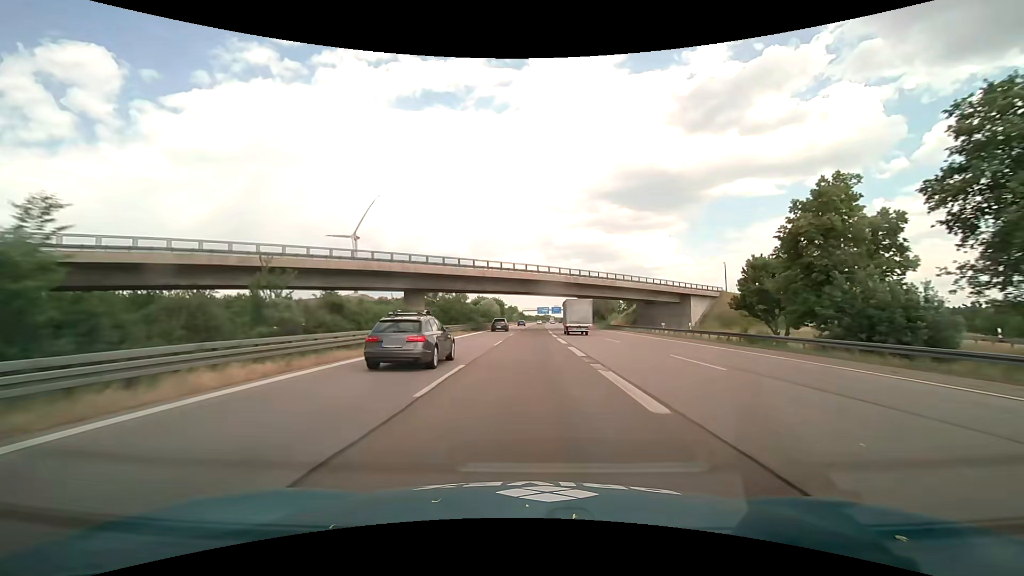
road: motorway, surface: asphalt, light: Day
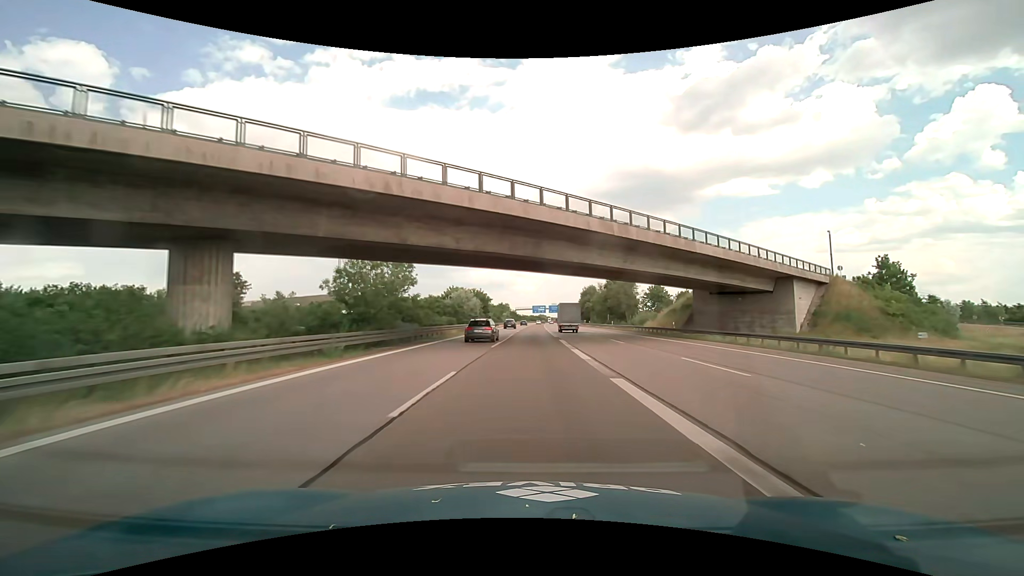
(+0.1, +37.6) m; +1°
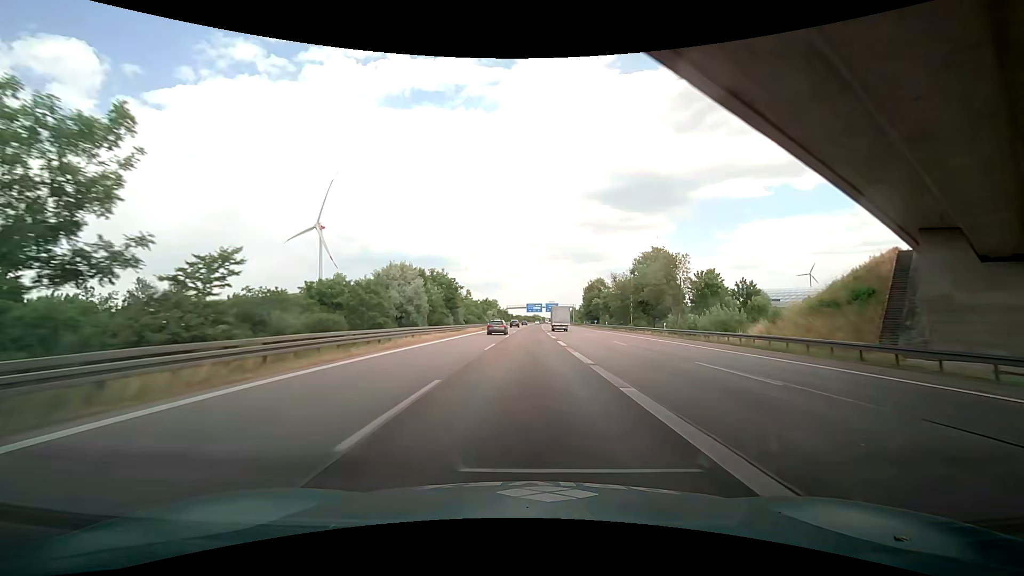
(+0.4, +37.6) m; +1°
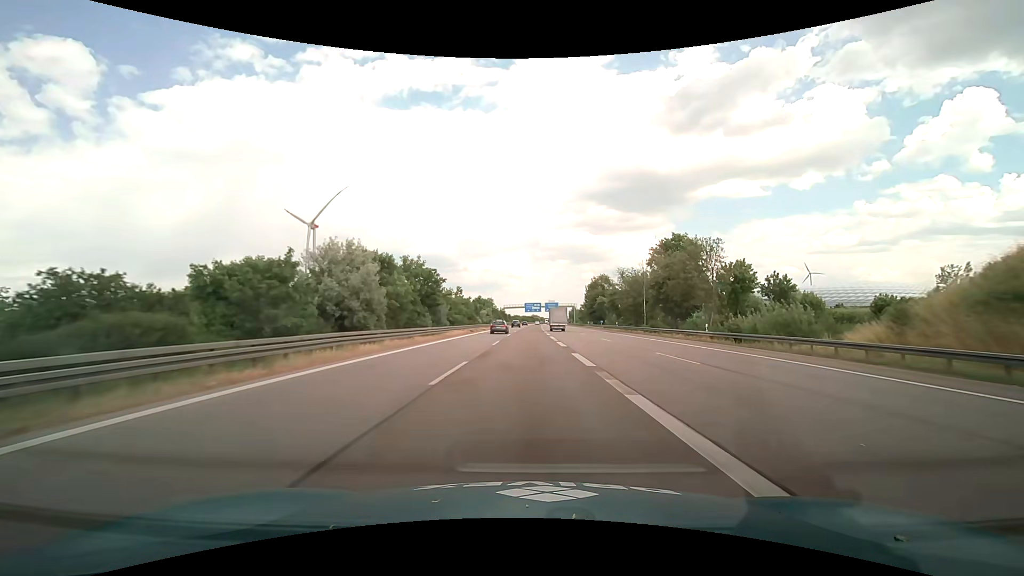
(0.0, +12.5) m; 0°
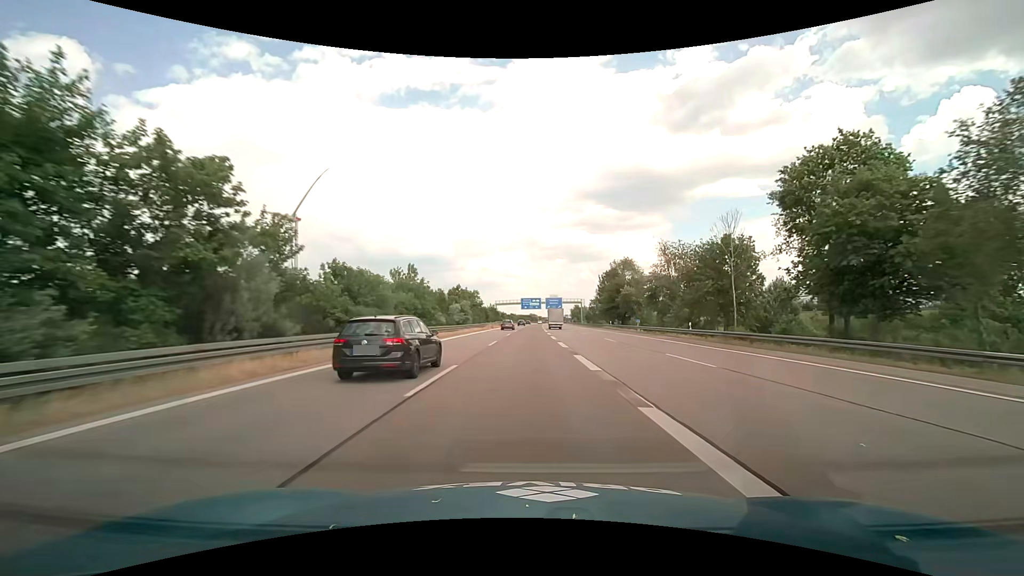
(+0.4, +37.6) m; +1°
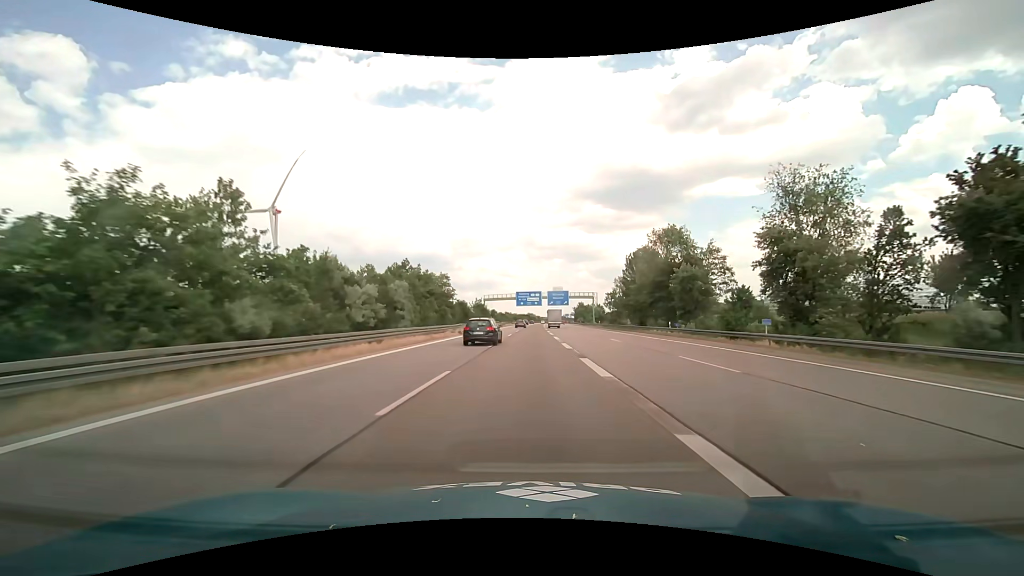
(+0.1, +37.6) m; 0°
(0, +10) (0, +20) (0, +30) (0, +40) (0, +50) (0, +60) (0, +70) (+1, +80) (+1, +90) (+1, +100) m
